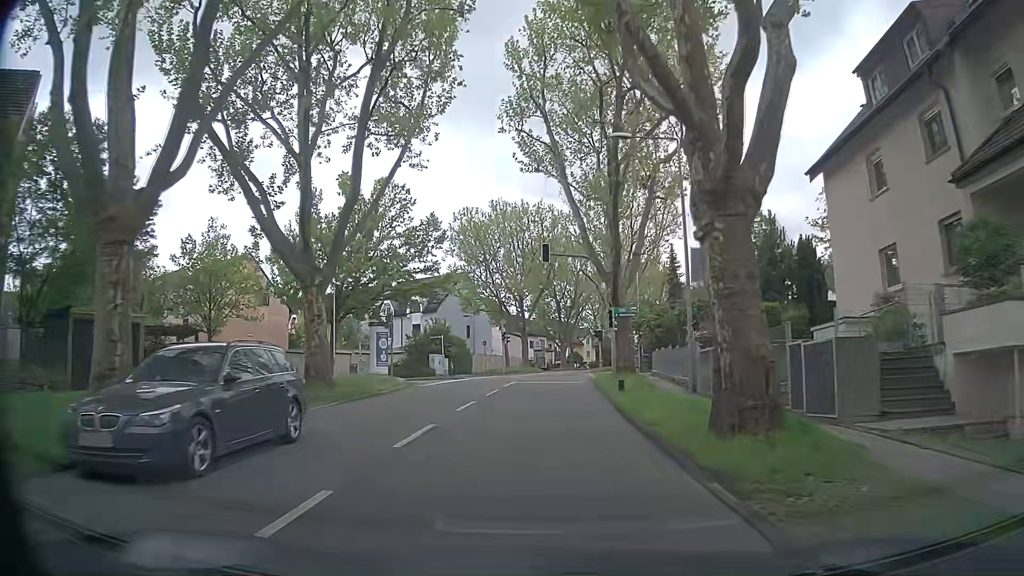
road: tertiary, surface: asphalt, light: Day
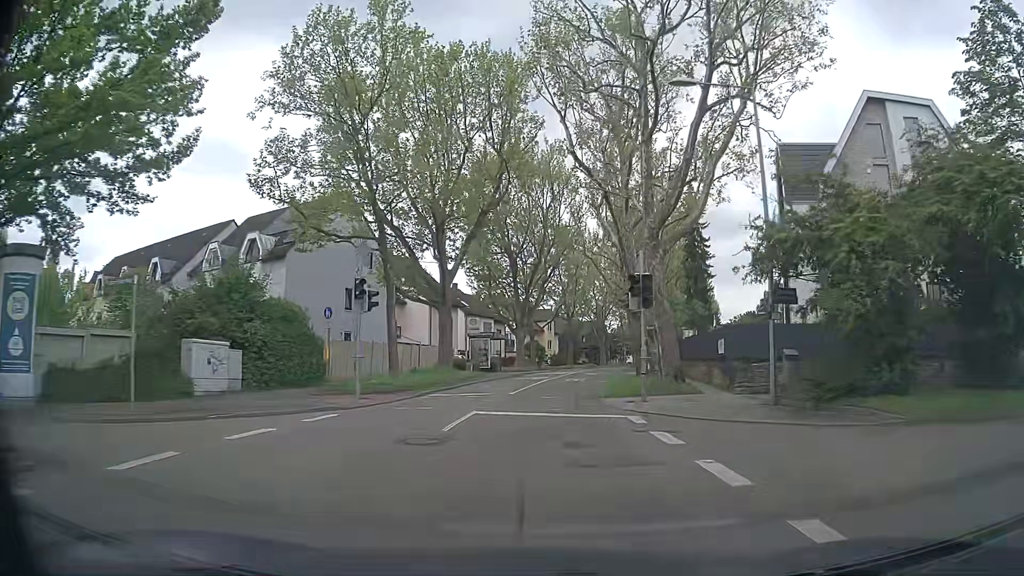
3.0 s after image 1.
(+1.2, +35.5) m; +4°
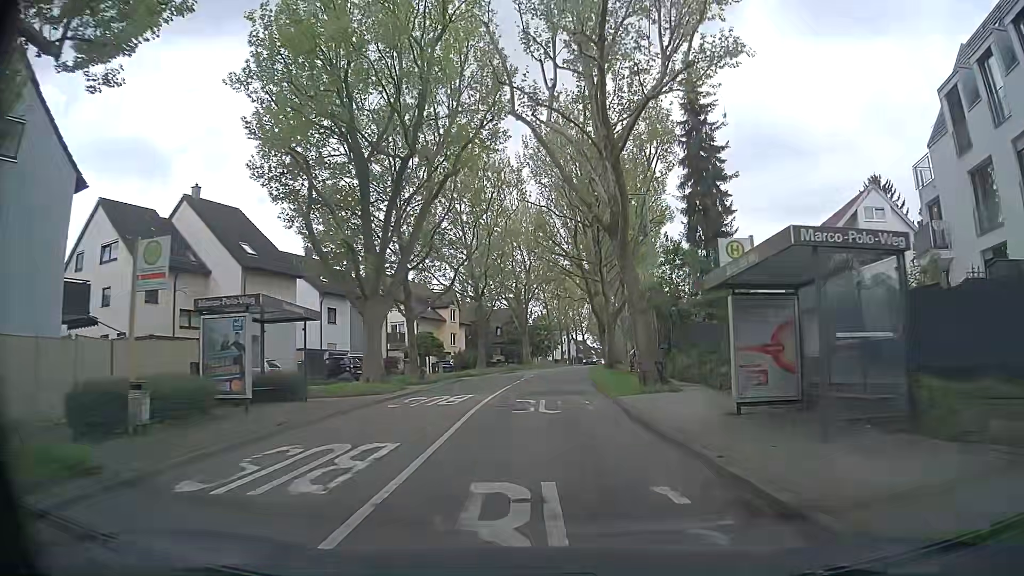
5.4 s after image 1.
(+1.8, +28.4) m; +9°
